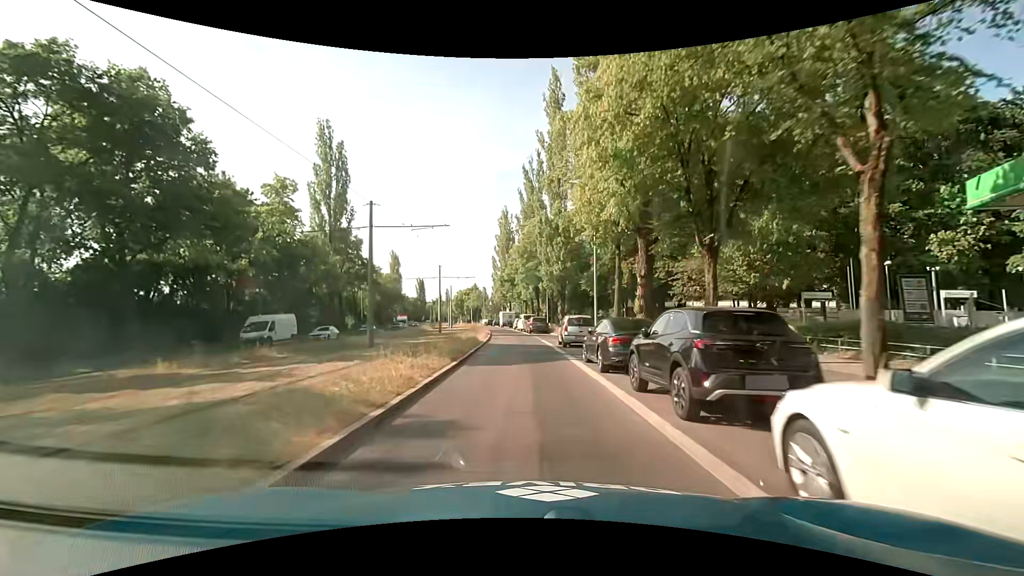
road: secondary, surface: asphalt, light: Day
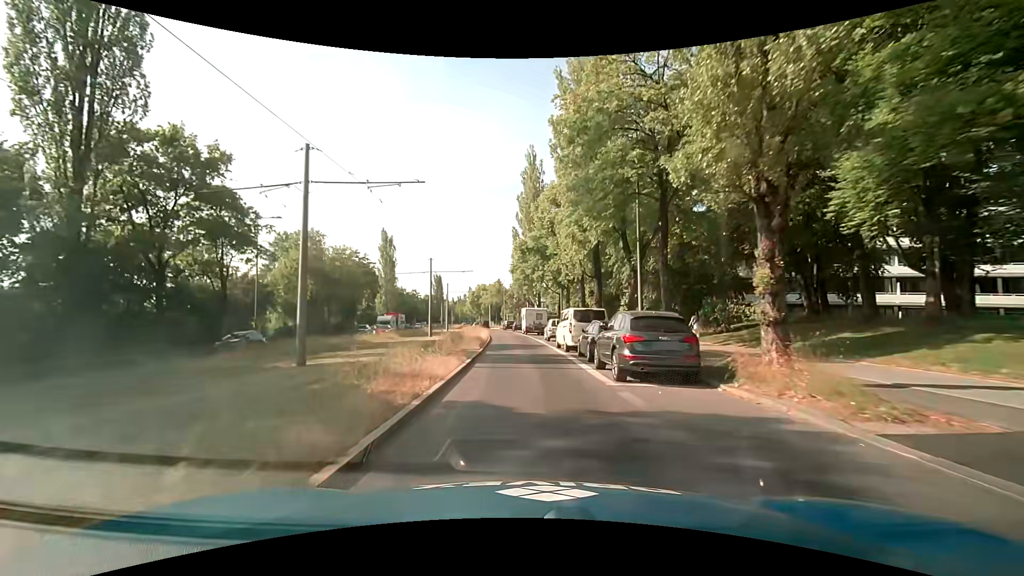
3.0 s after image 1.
(-1.3, +37.1) m; -3°
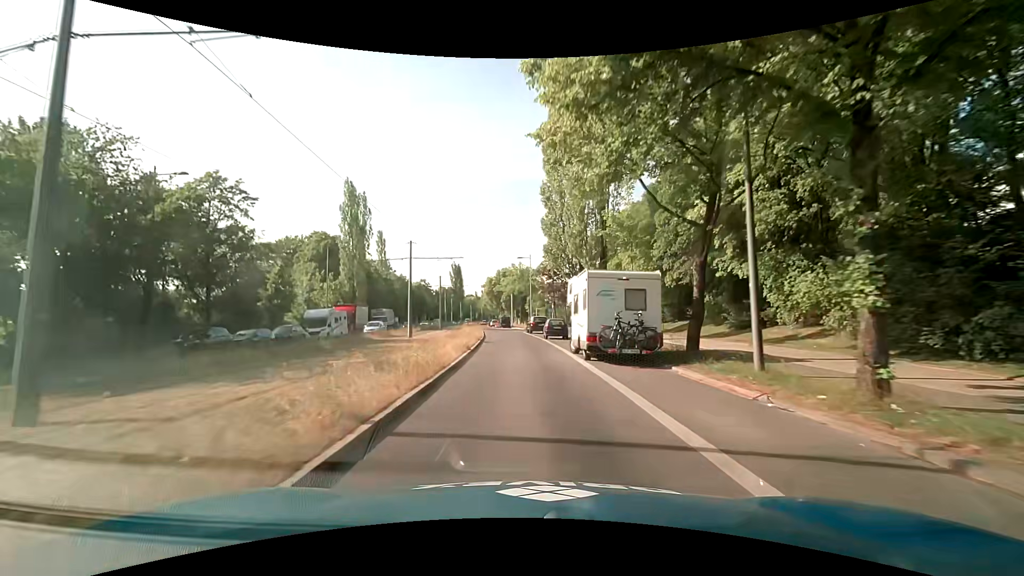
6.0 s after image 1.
(-1.1, +37.6) m; -4°
(0, +10) (0, +20) (-1, +30) (-1, +40) (-2, +50) (-3, +60) (-4, +70) (-5, +80) (-7, +90) (-8, +100) m
